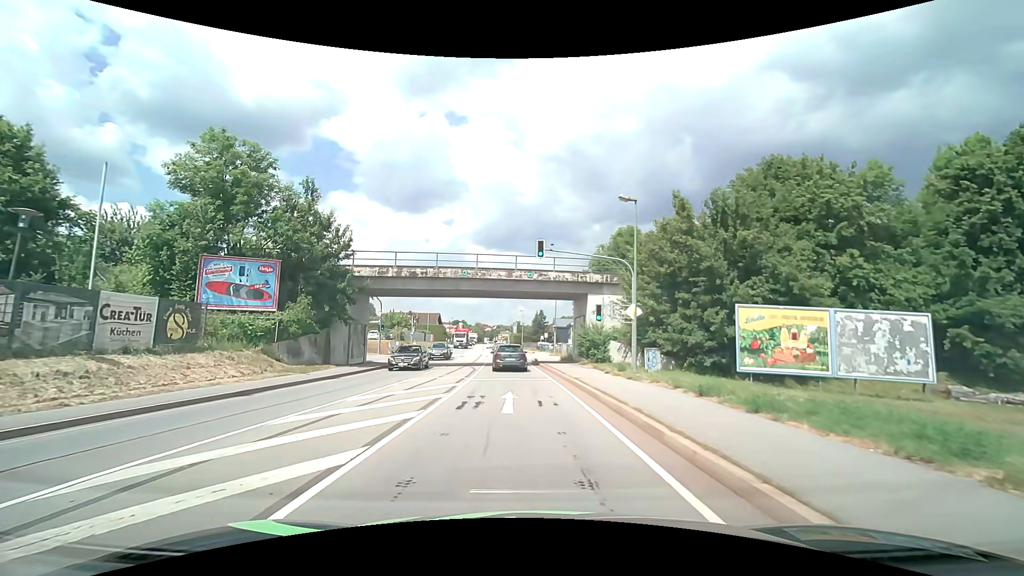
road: primary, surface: asphalt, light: Day
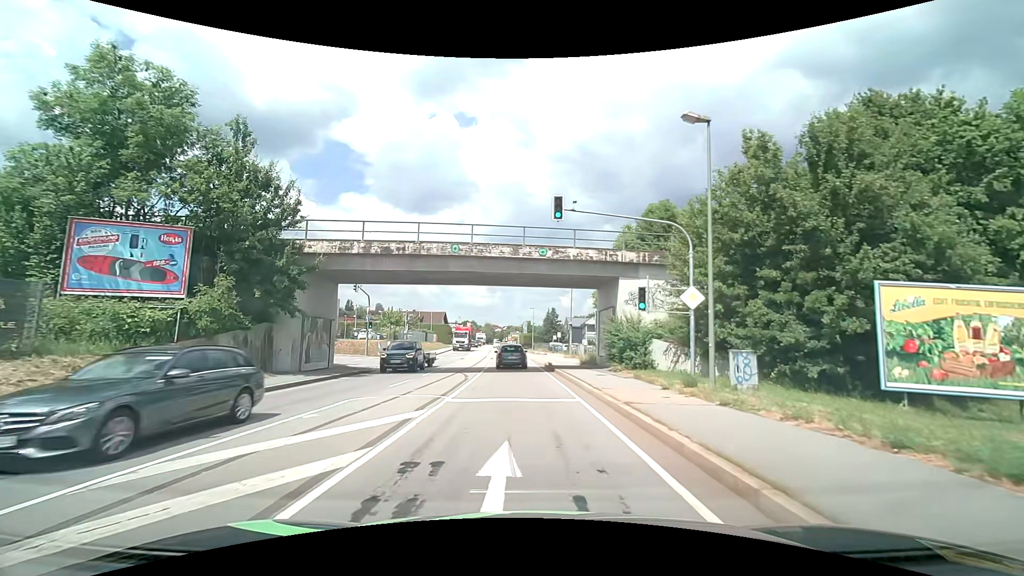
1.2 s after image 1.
(-0.1, +8.0) m; -1°
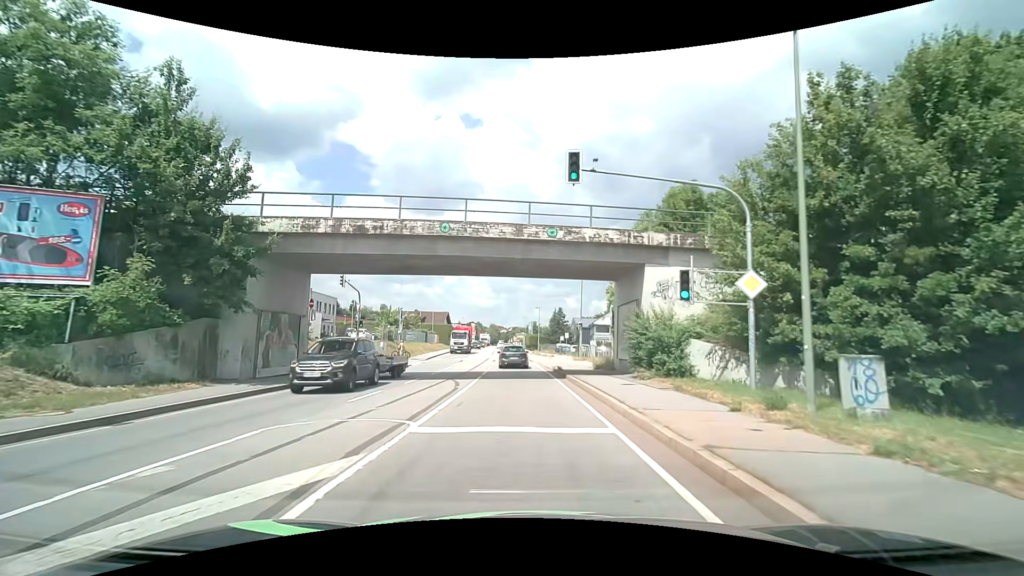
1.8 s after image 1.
(0.0, +4.4) m; -1°
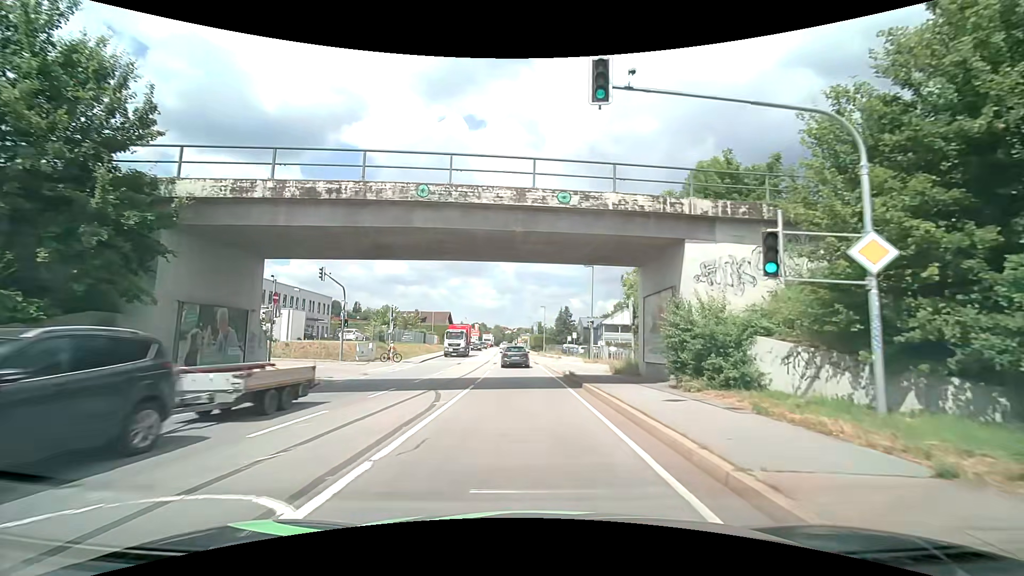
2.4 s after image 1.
(0.0, +4.8) m; -1°
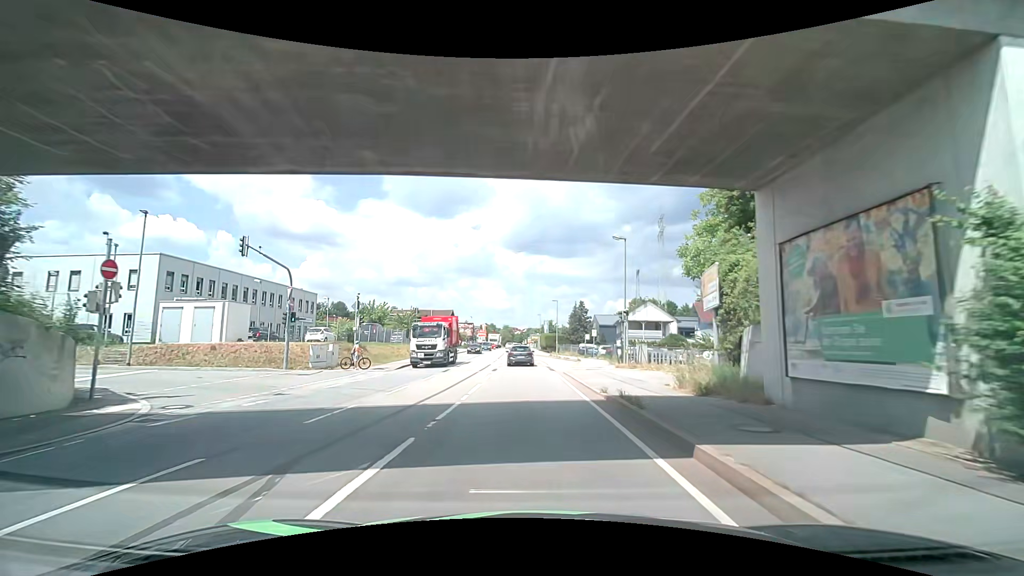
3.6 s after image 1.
(-0.1, +10.6) m; -1°
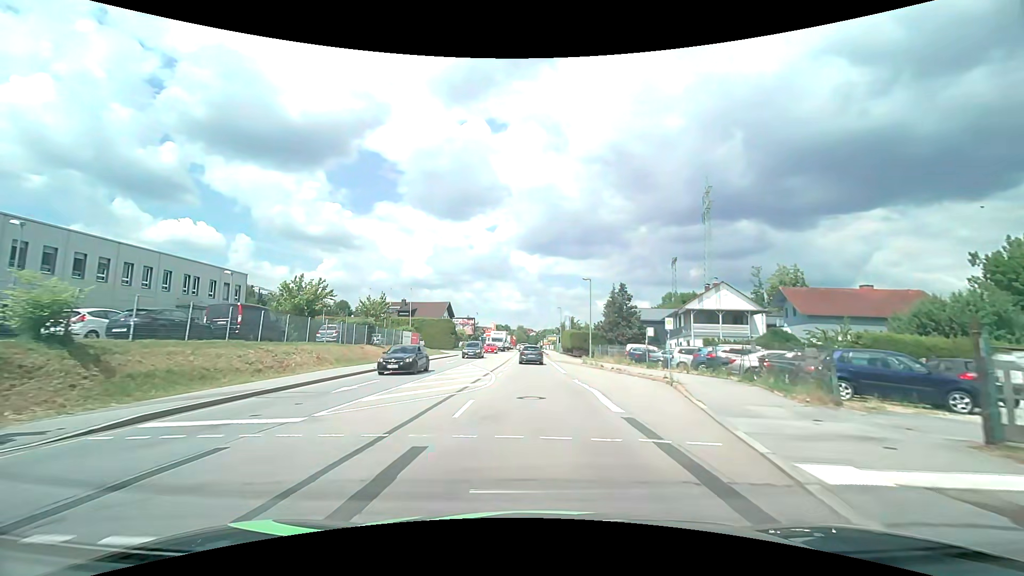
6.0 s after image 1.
(-0.7, +24.3) m; -2°
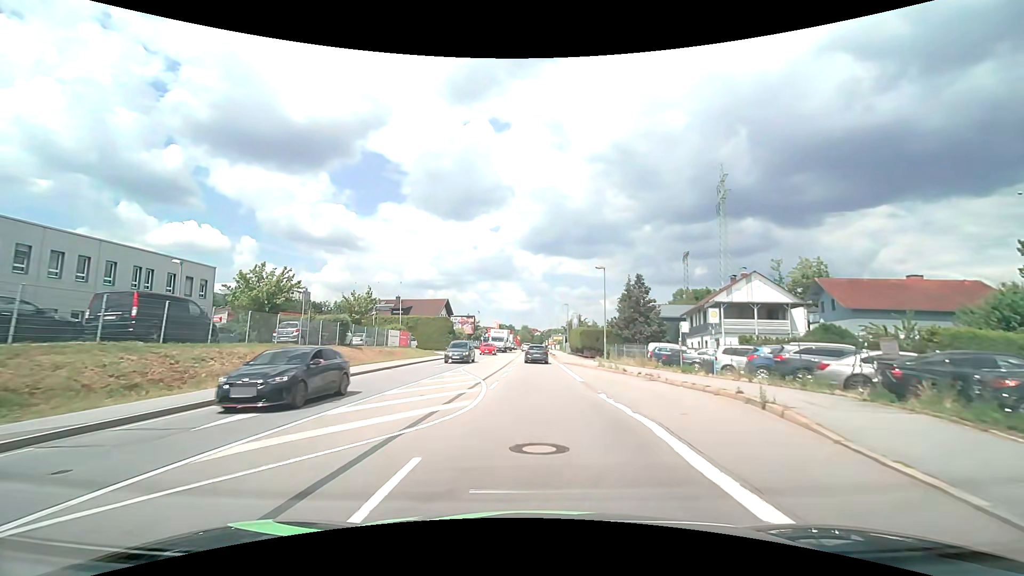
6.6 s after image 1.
(0.0, +6.6) m; 0°
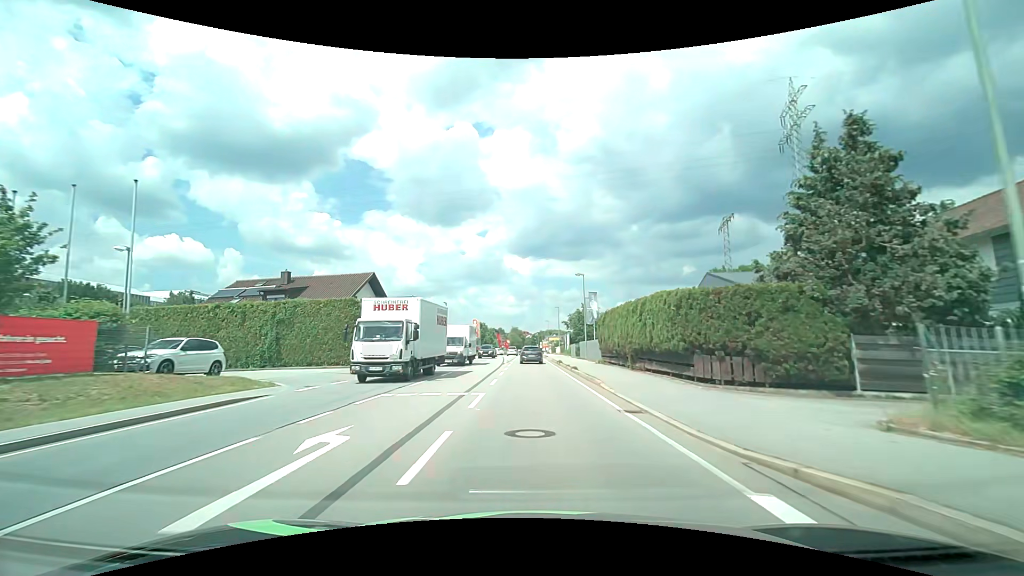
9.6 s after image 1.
(-0.4, +35.3) m; 0°
(0, +10) (0, +20) (0, +30) (0, +40) (0, +50) (0, +60) (-1, +70) (-1, +80) (-1, +90) (-1, +100) m
